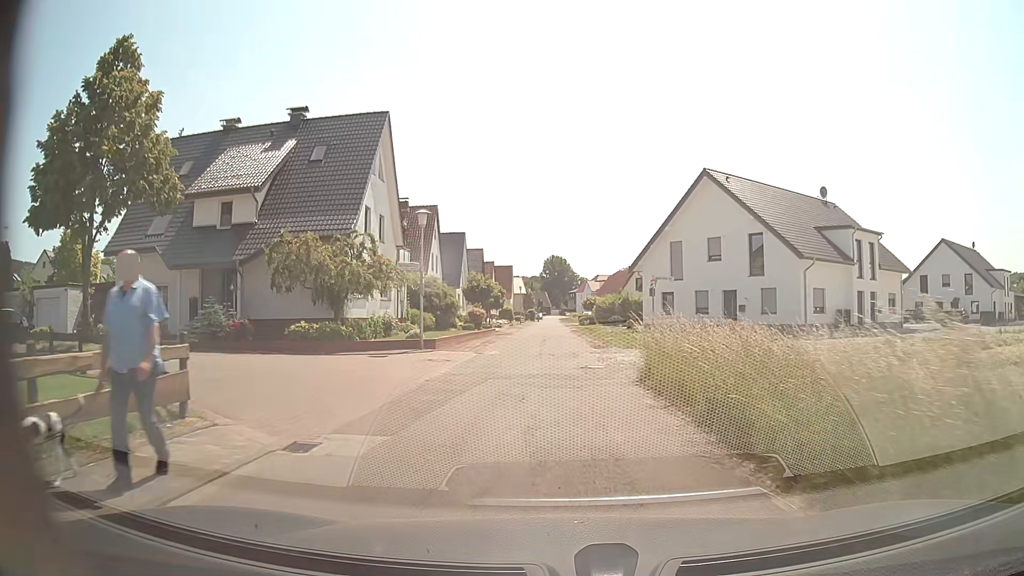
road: residential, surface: asphalt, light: Day
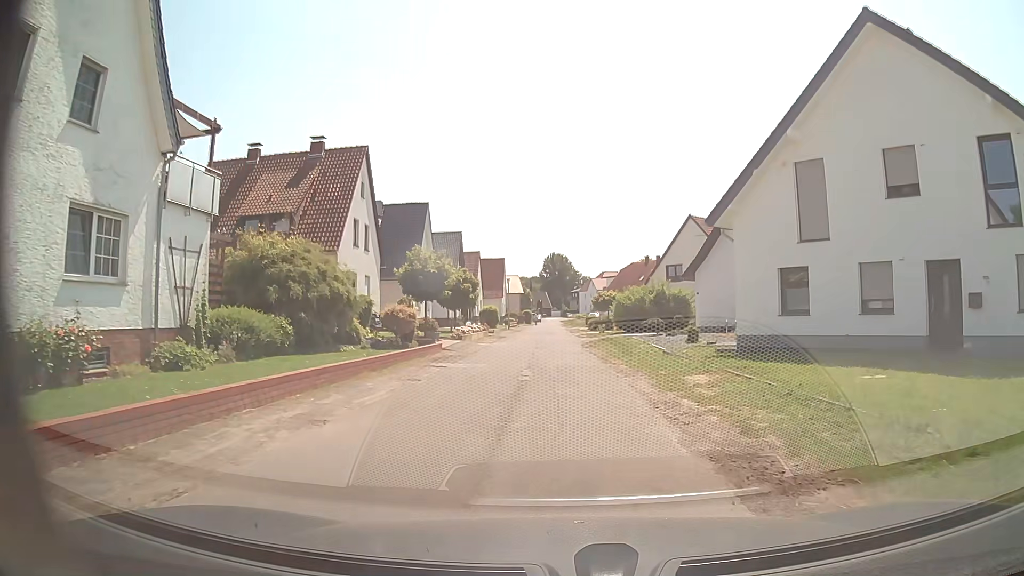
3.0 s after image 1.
(+0.1, +22.3) m; +1°
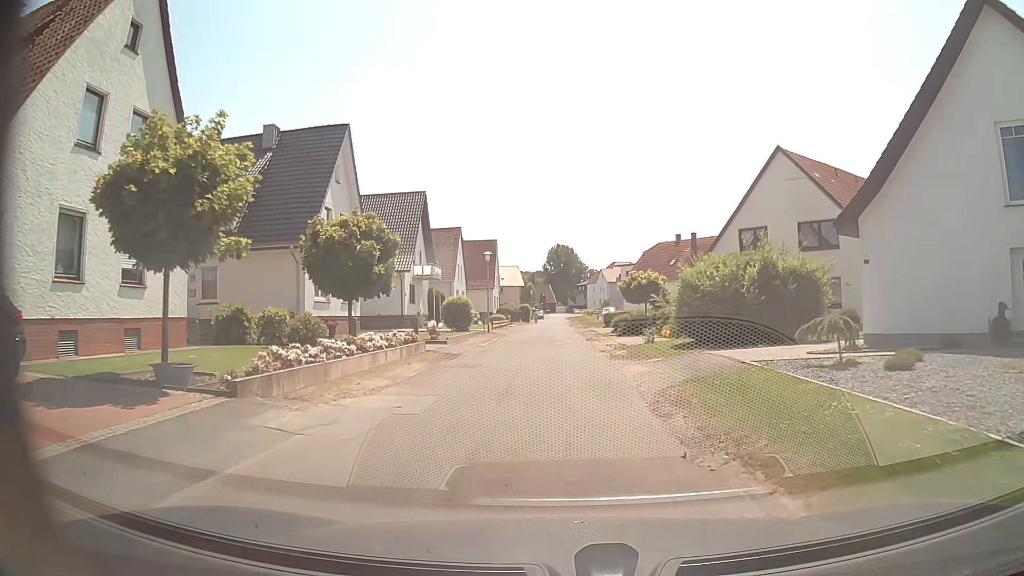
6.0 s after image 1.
(-0.2, +22.7) m; -1°
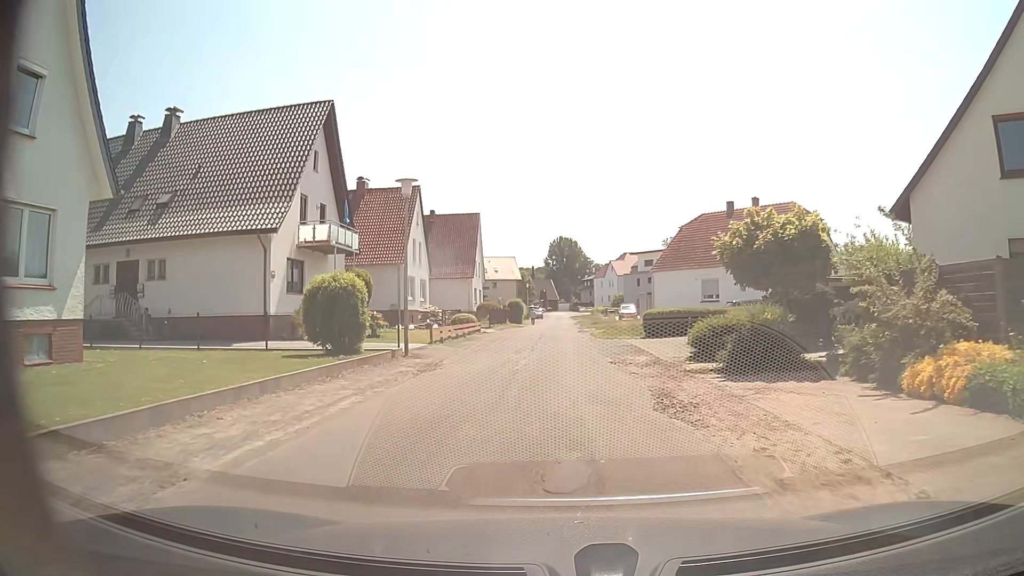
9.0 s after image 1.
(+0.1, +23.1) m; 0°
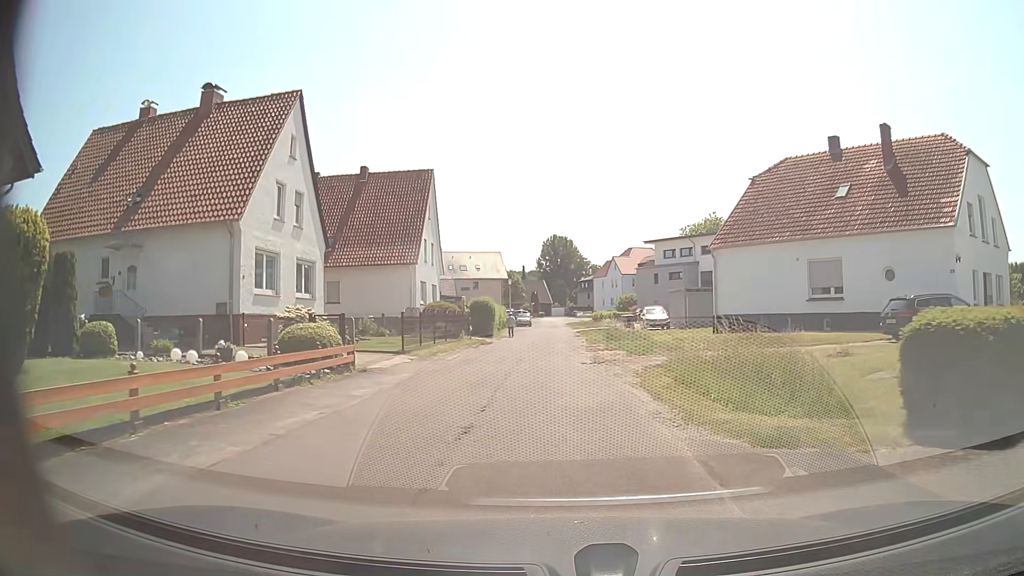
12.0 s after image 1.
(+0.1, +23.3) m; +1°
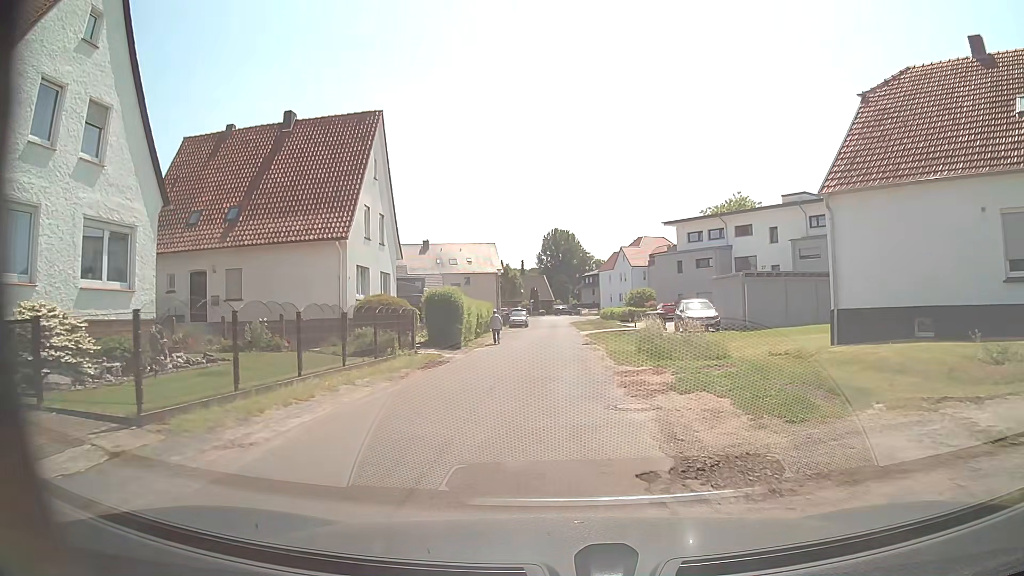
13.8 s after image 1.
(-0.1, +13.8) m; 0°
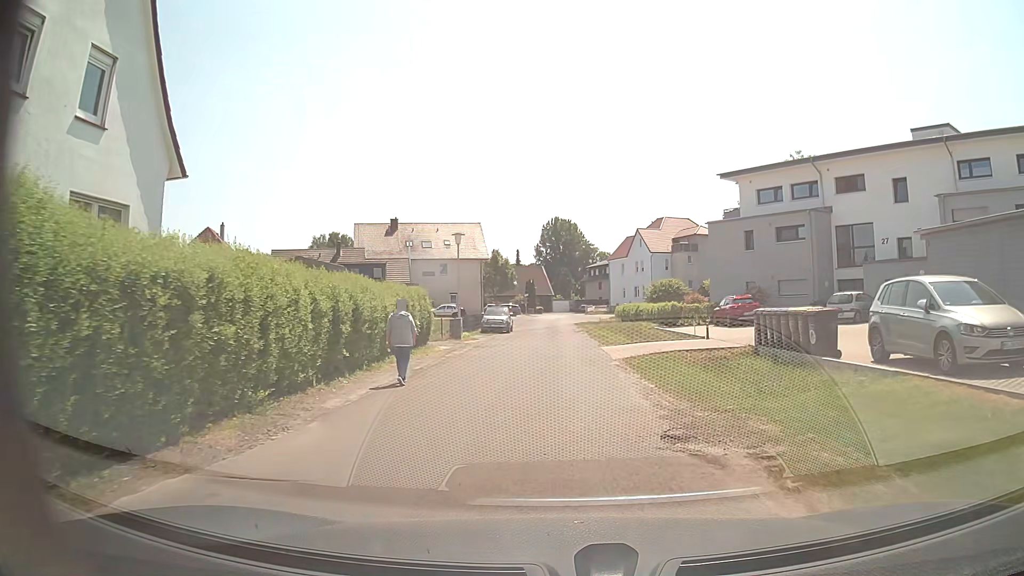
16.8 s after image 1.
(-0.1, +22.4) m; 0°
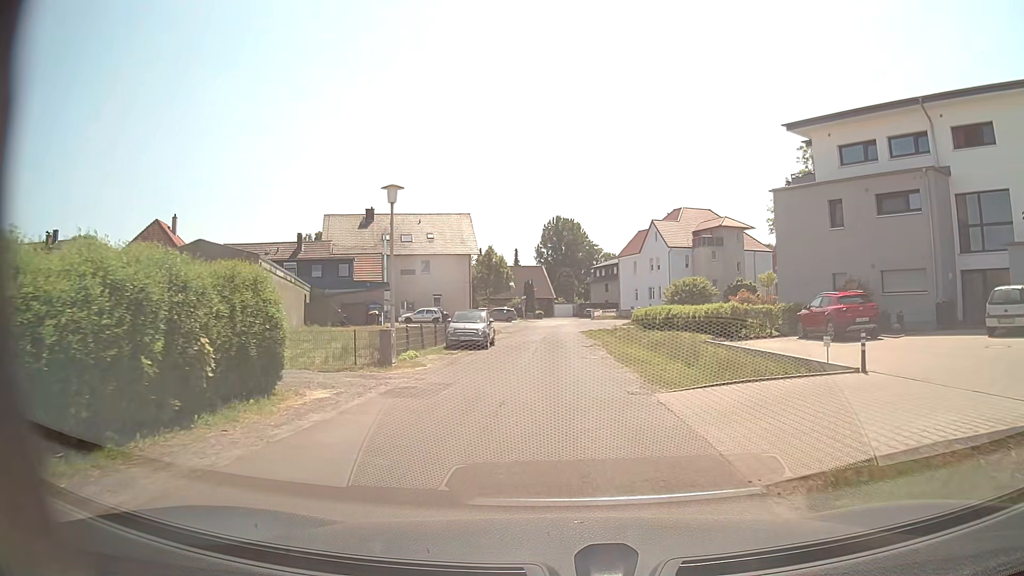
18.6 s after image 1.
(0.0, +12.8) m; 0°
